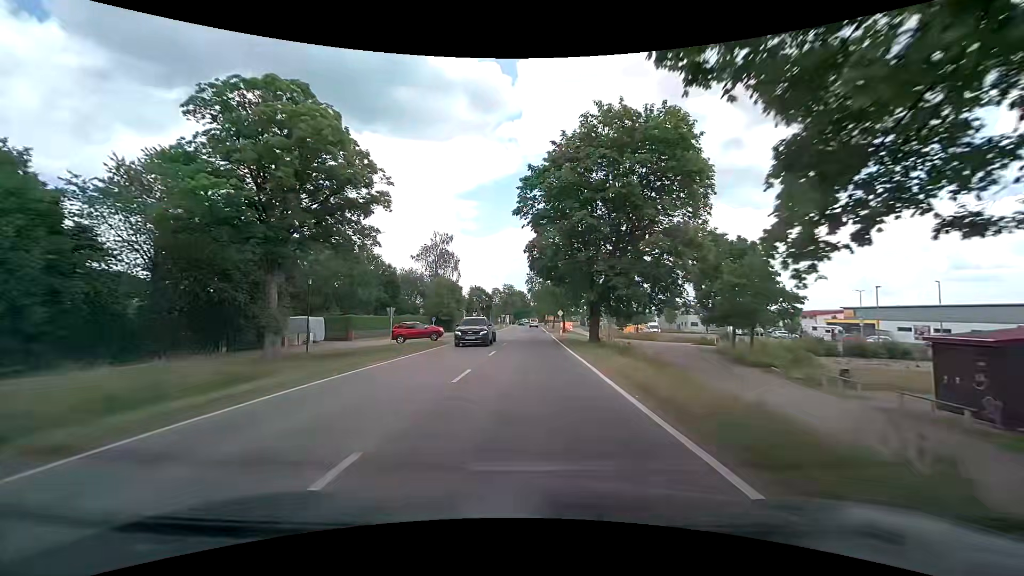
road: tertiary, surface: asphalt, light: Day
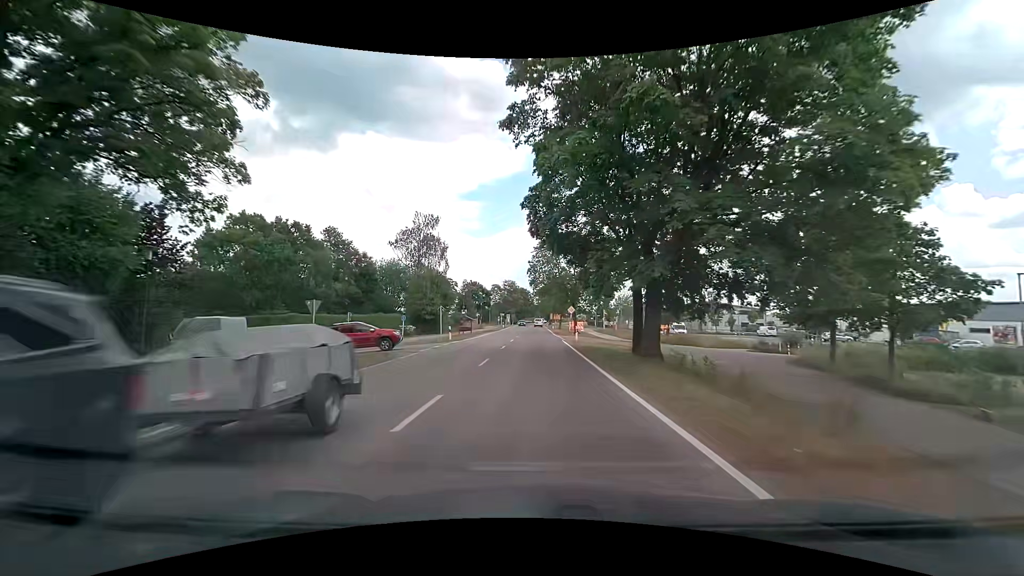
(0.0, +14.2) m; 0°
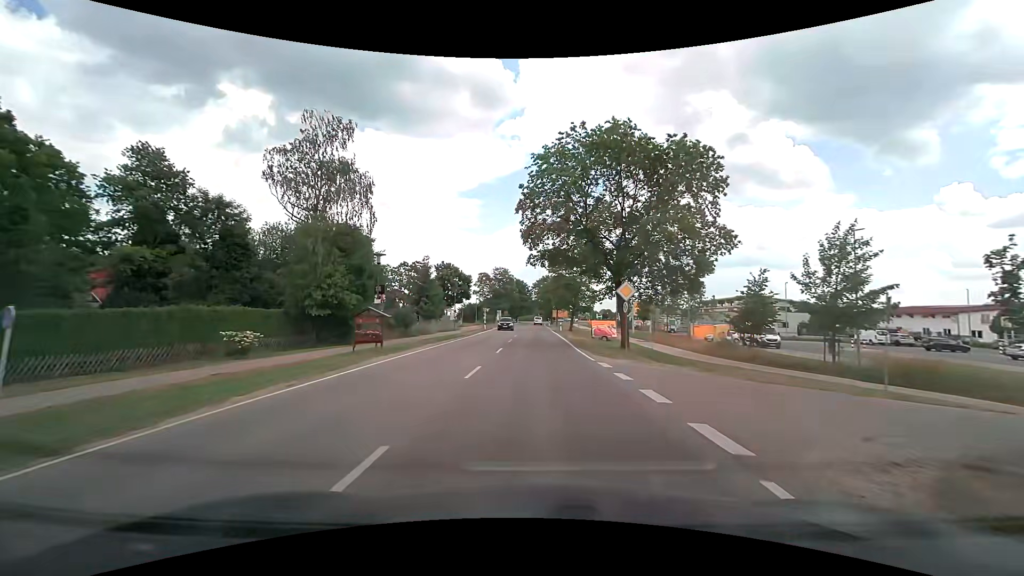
(-0.2, +31.0) m; -1°
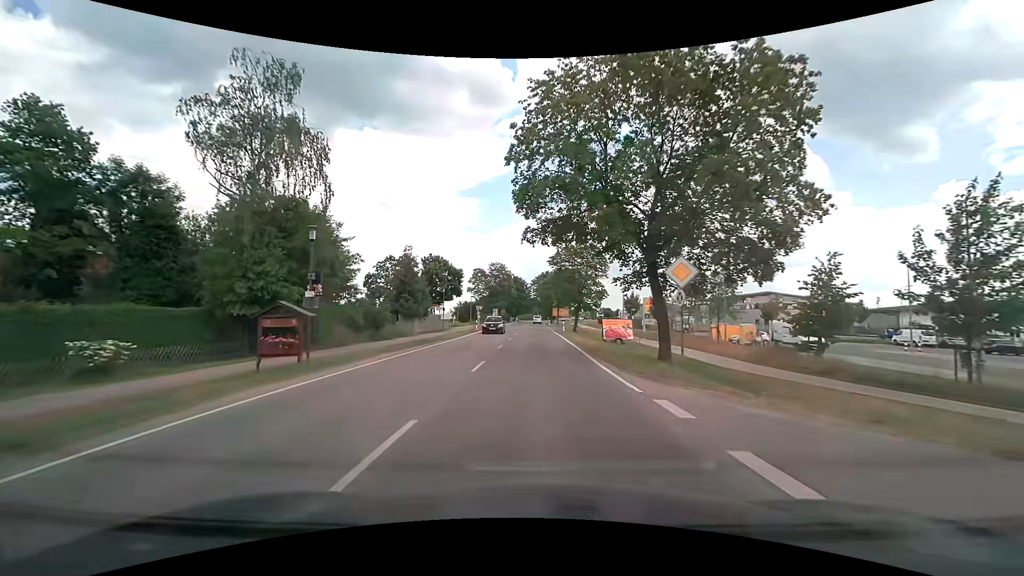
(+0.1, +7.6) m; +1°
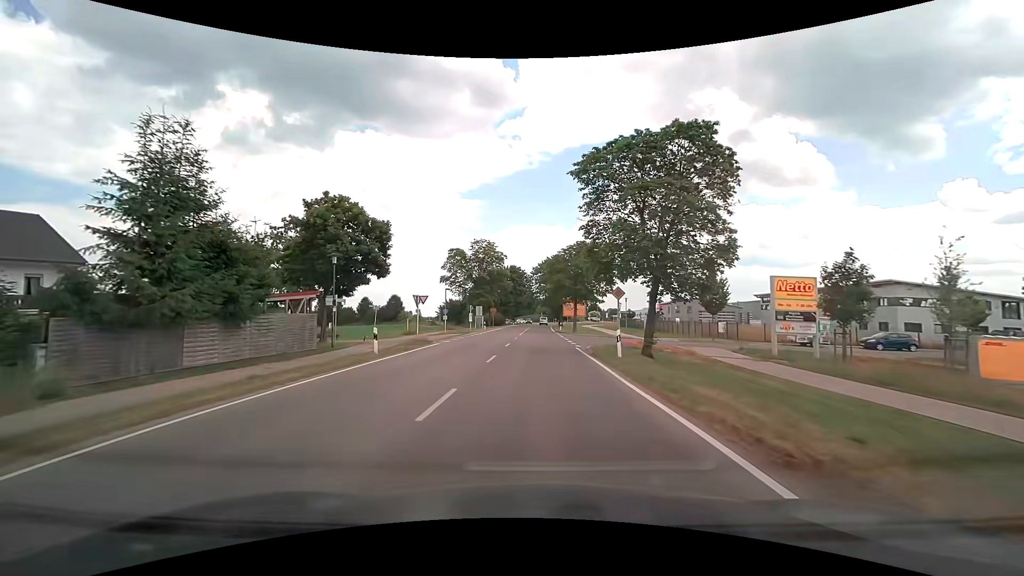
(-0.1, +32.7) m; -1°
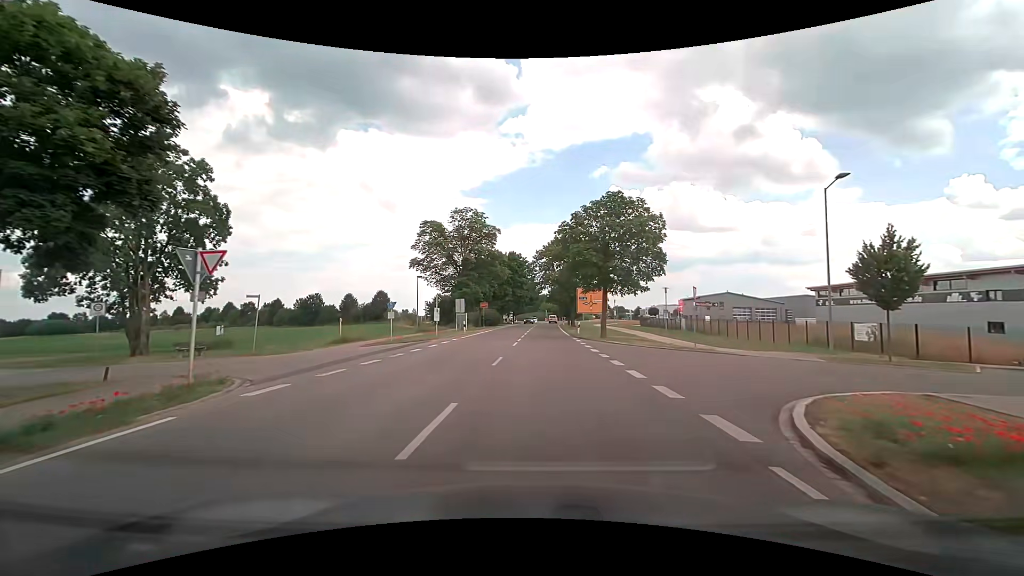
(-0.1, +19.5) m; -1°
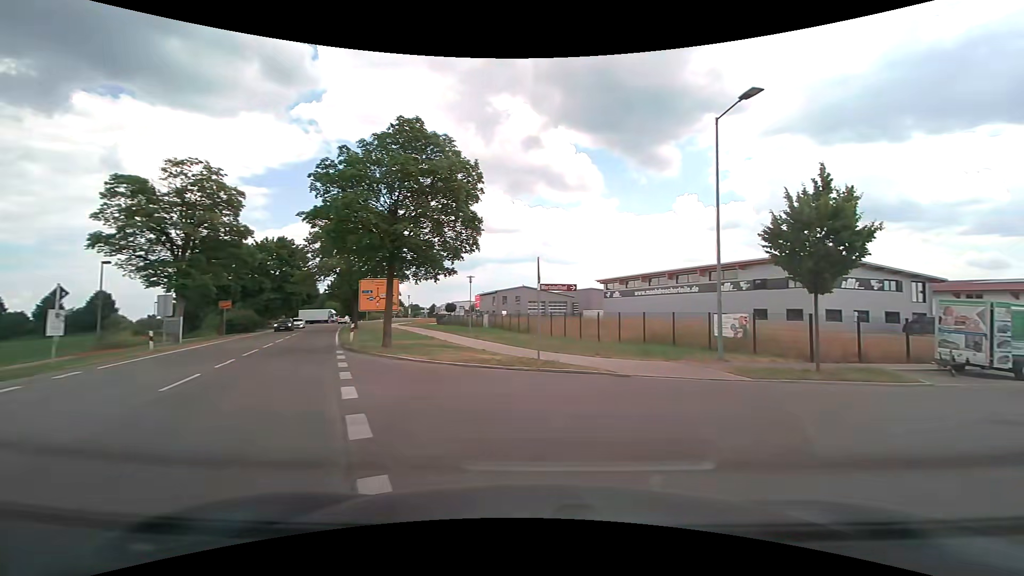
(+1.3, +11.7) m; +23°
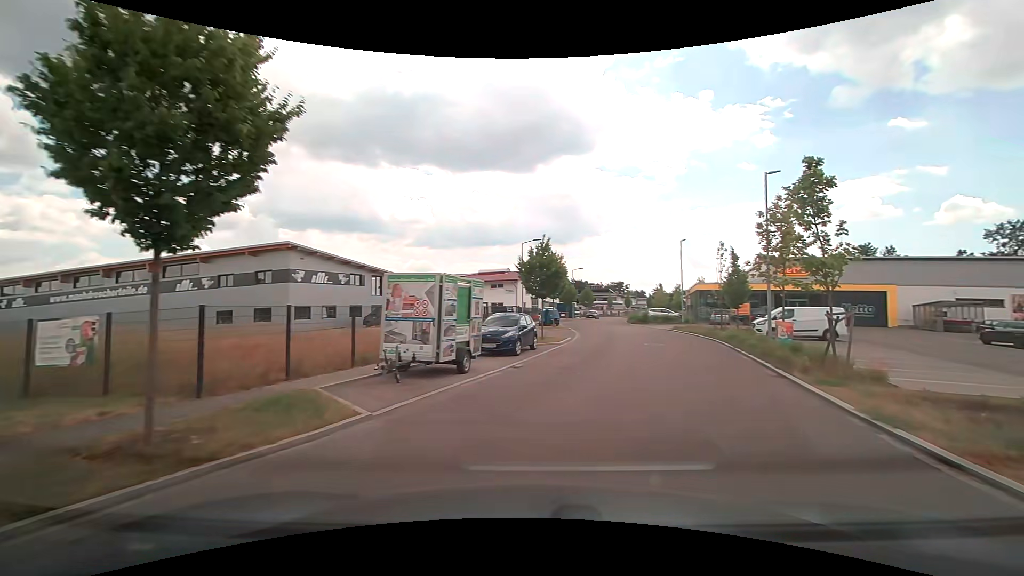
(+4.4, +8.4) m; +54°
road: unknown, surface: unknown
